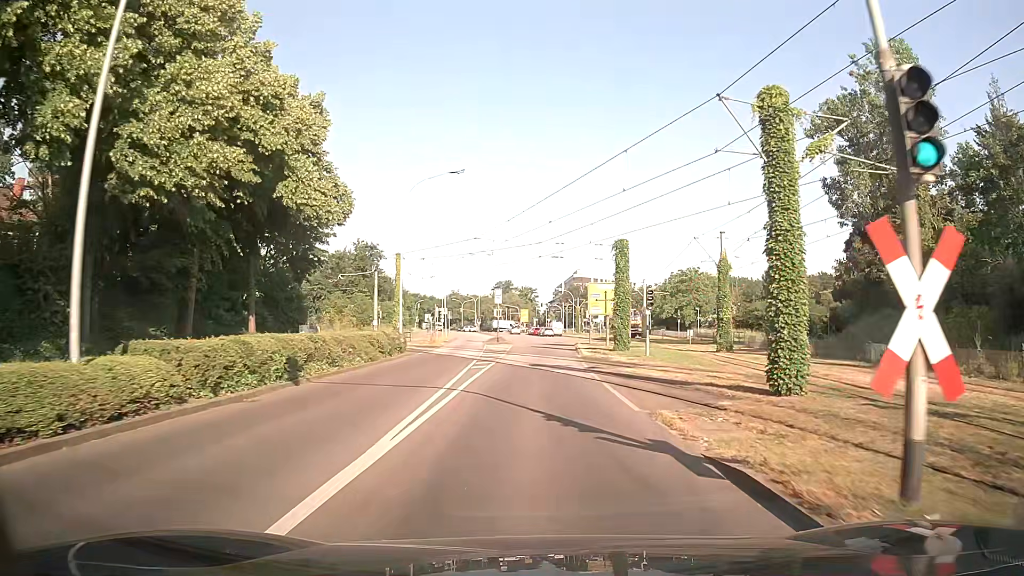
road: tertiary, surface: asphalt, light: Day
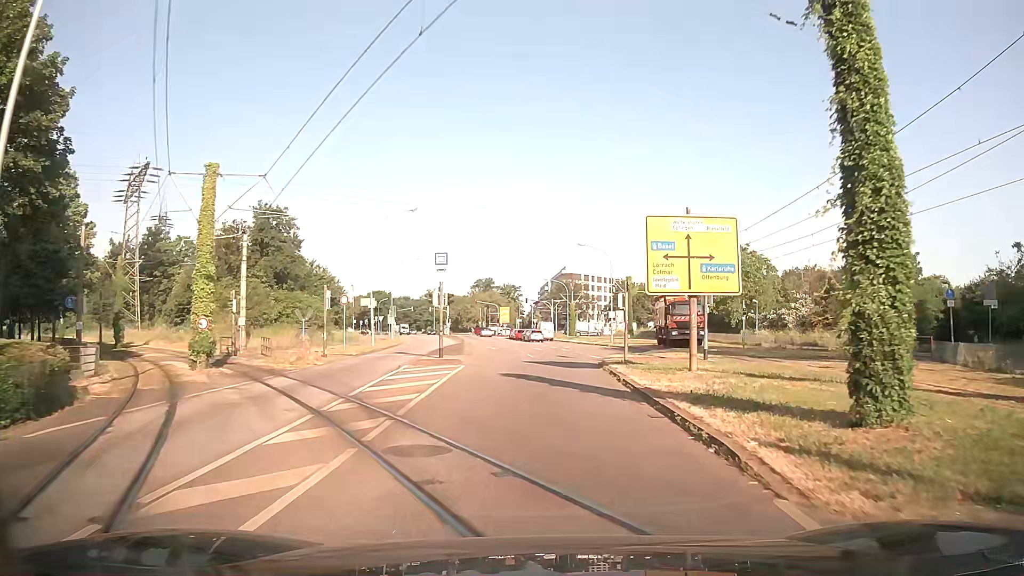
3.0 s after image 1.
(+0.5, +29.1) m; +2°
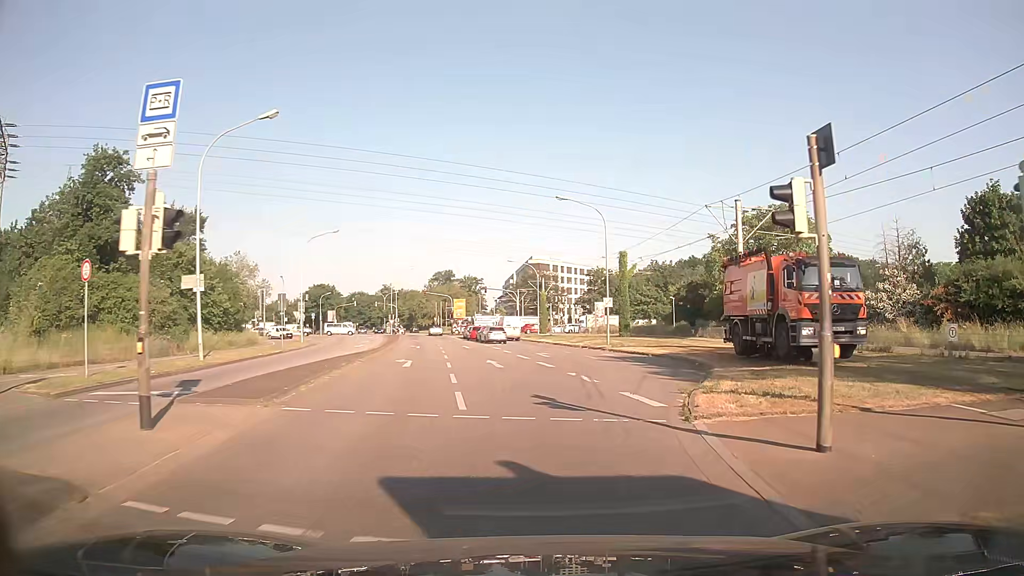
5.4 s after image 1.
(+0.4, +21.7) m; +3°
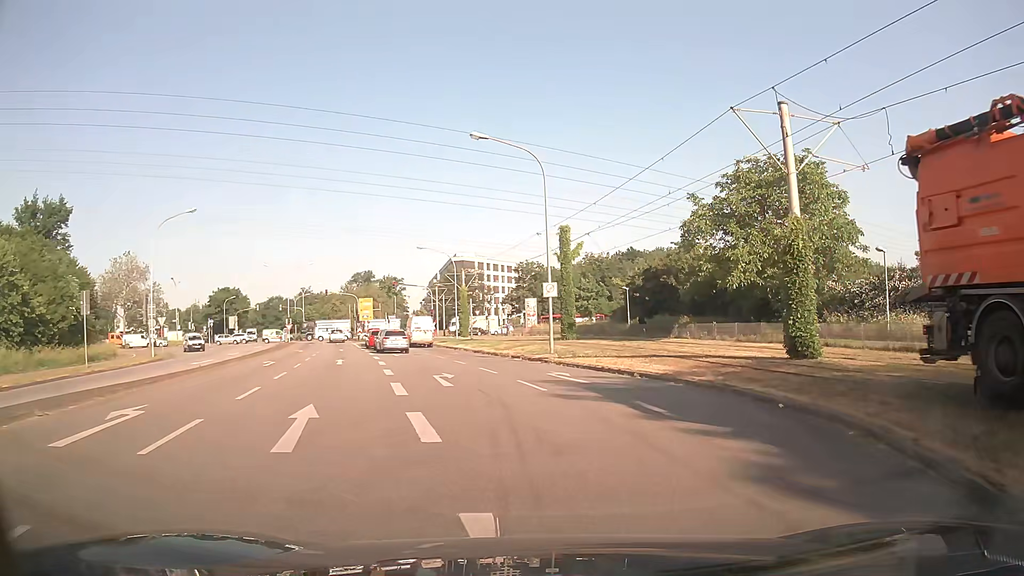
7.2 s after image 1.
(+0.7, +14.6) m; +6°
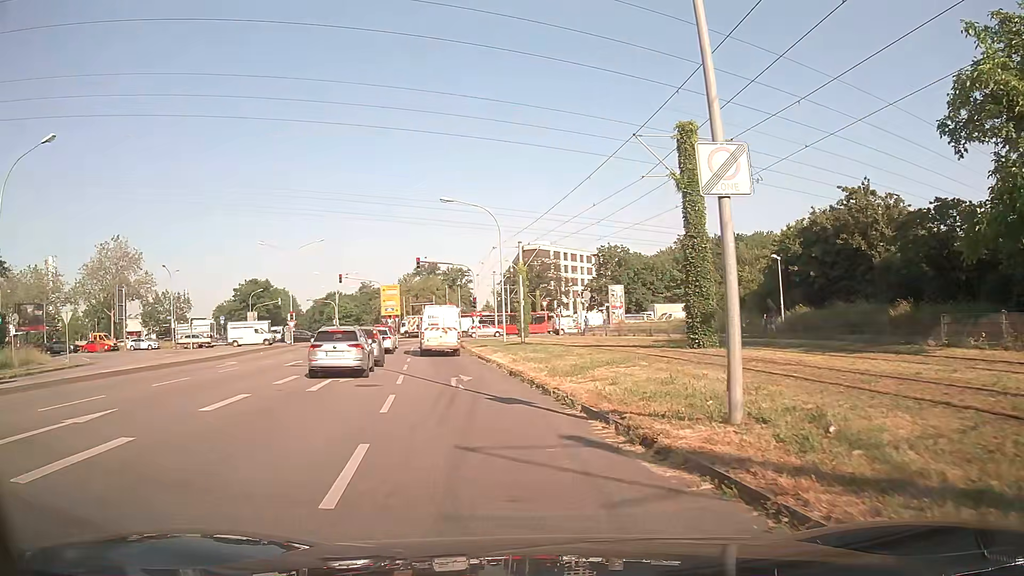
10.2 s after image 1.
(-0.6, +21.7) m; -8°
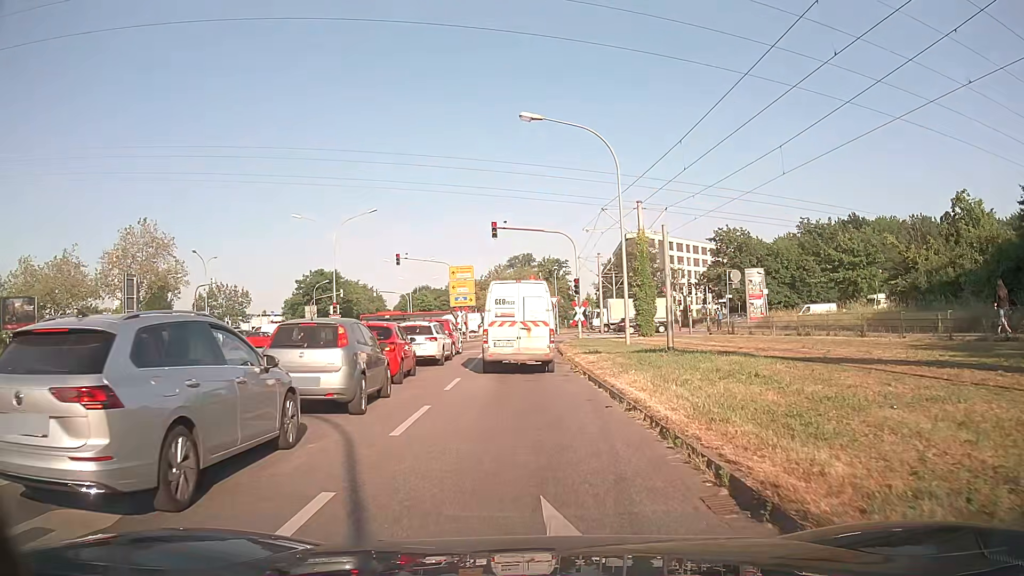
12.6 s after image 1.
(-1.2, +14.8) m; -8°
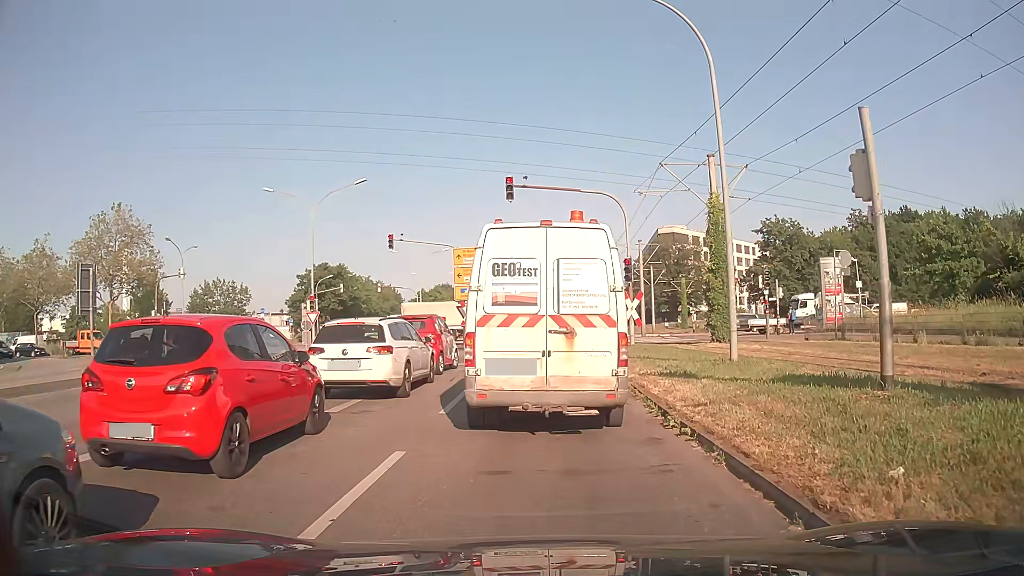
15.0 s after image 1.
(-0.1, +9.9) m; -2°
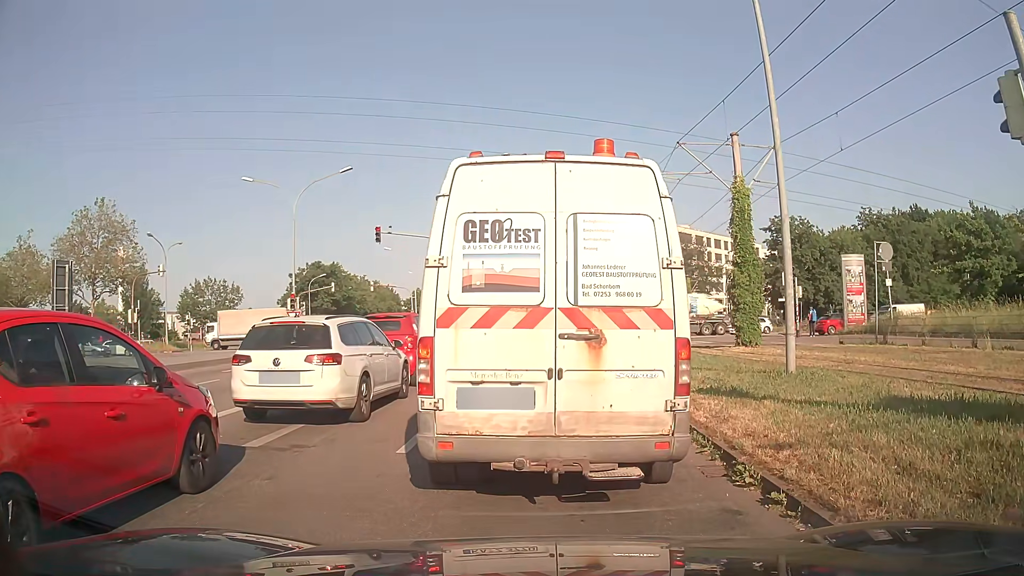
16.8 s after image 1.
(0.0, +2.9) m; 0°
(0, +10) (0, +20) (+3, +29) (+10, +37) (+18, +42) (+28, +44) (+38, +45) (+48, +45) (+58, +46) (+68, +46) m
